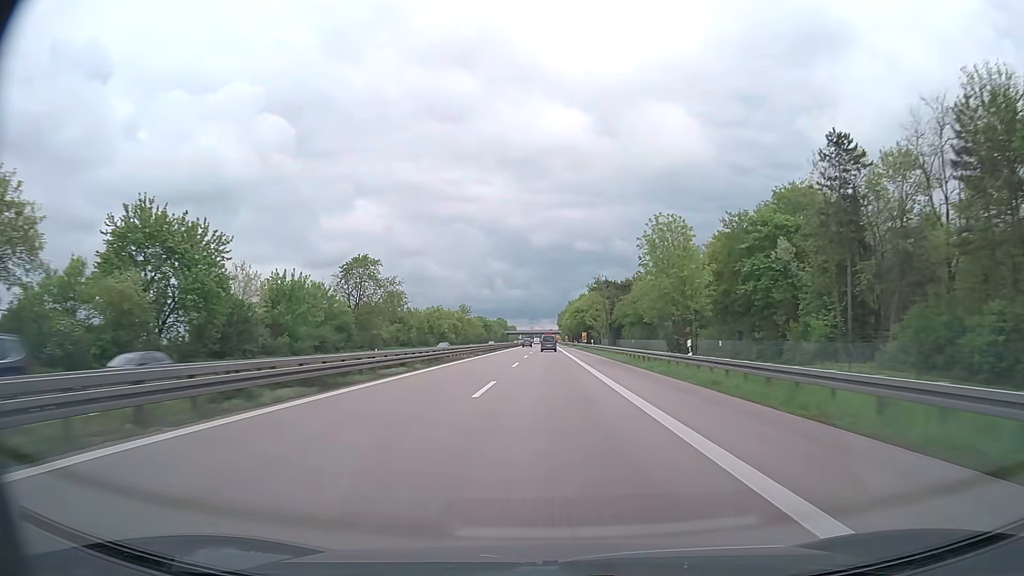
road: trunk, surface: asphalt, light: Day
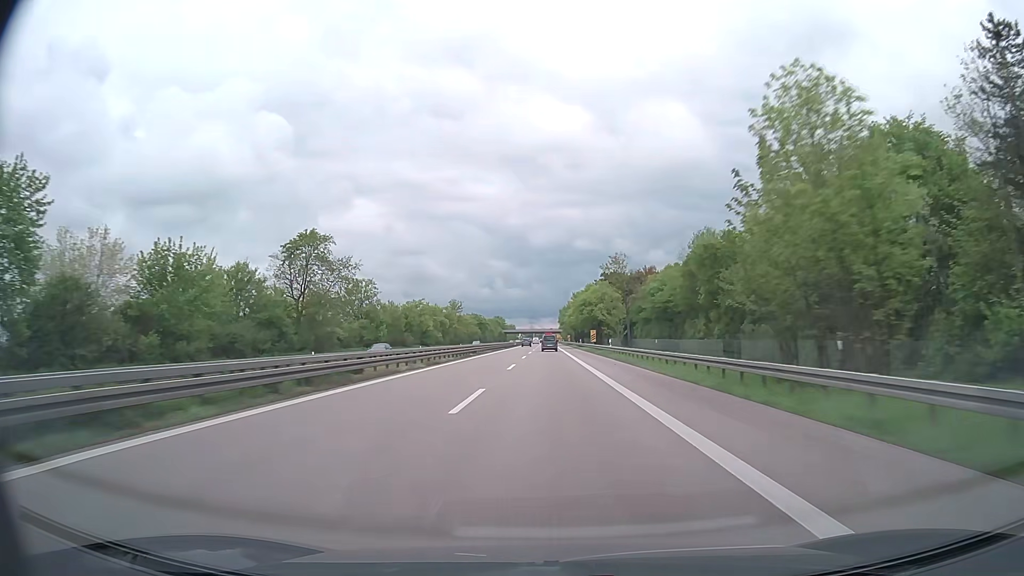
(-0.1, +21.8) m; 0°
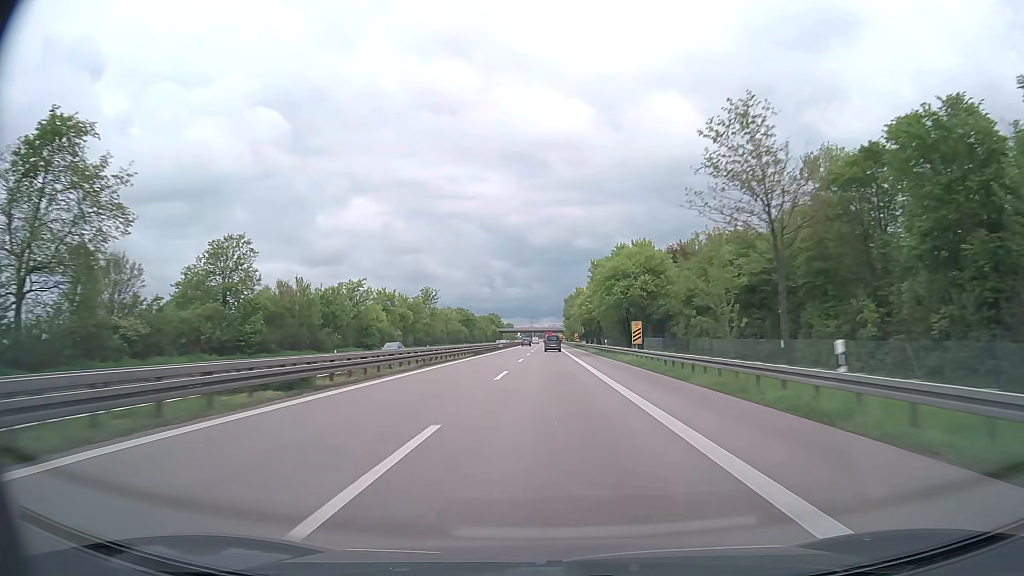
(0.0, +43.6) m; 0°
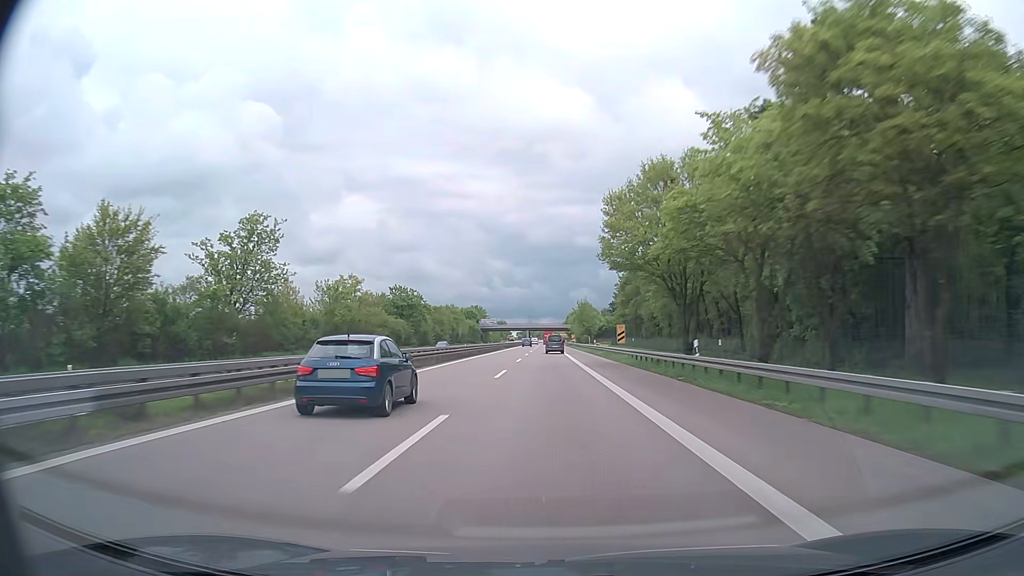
(+0.2, +88.7) m; 0°
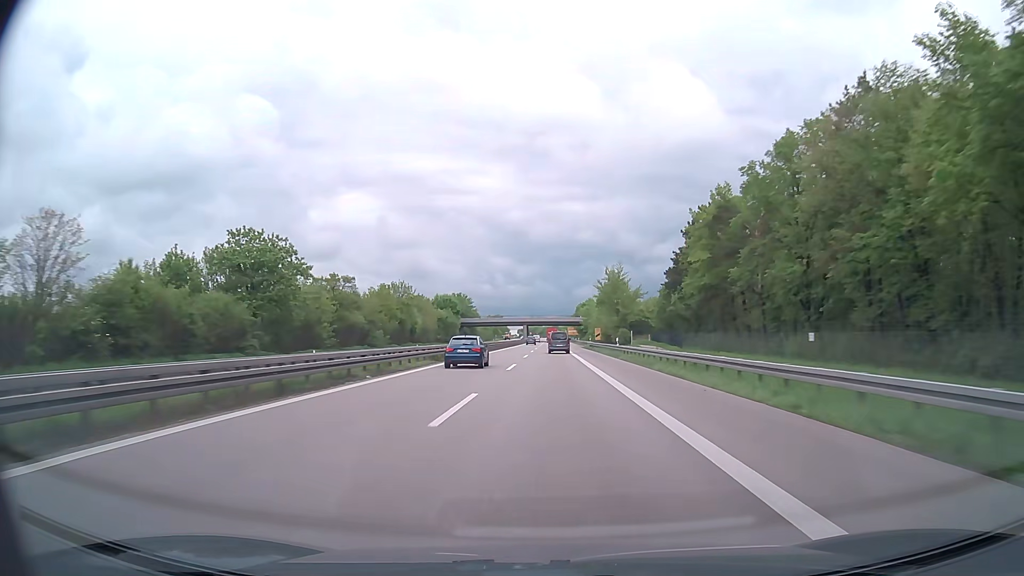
(-0.1, +67.7) m; 0°
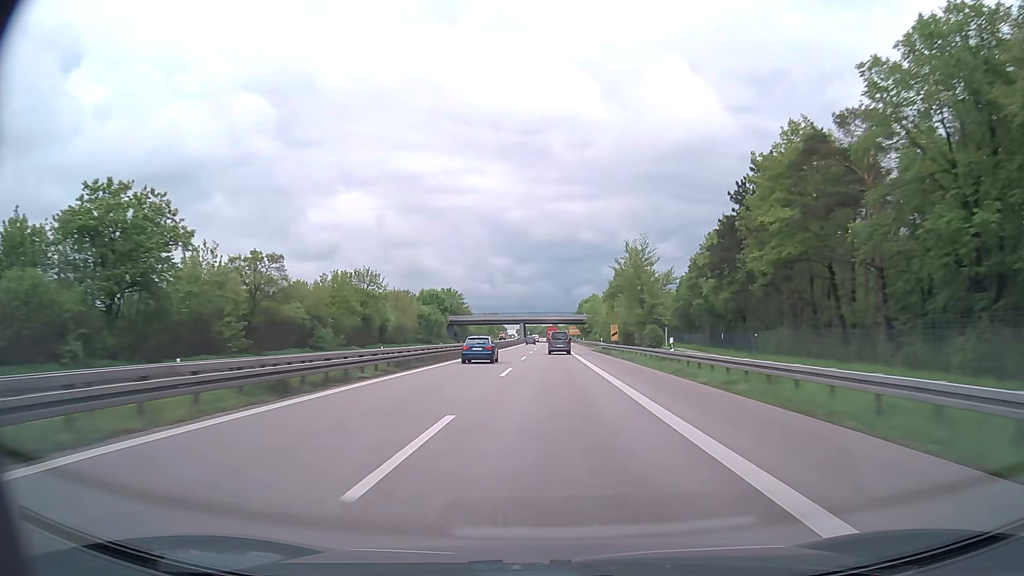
(0.0, +22.5) m; 0°
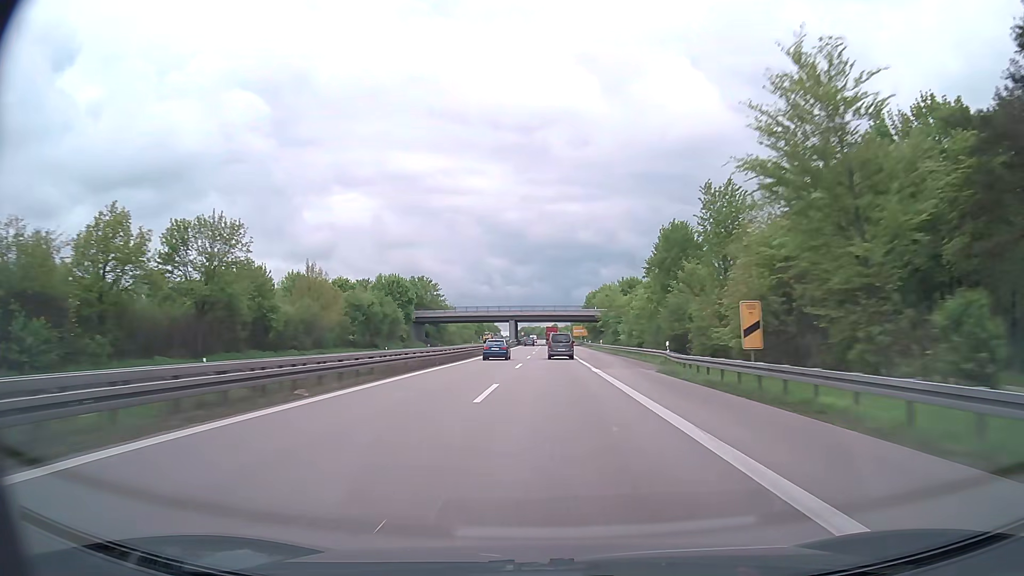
(0.0, +45.0) m; 0°
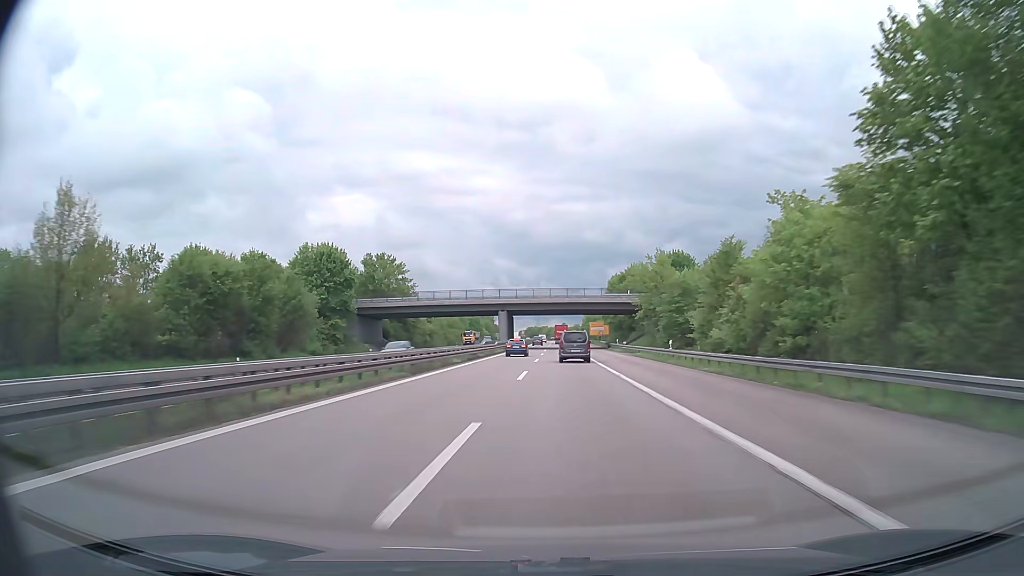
(-0.2, +45.7) m; -1°
(0, +10) (0, +20) (0, +30) (0, +40) (0, +50) (-1, +60) (-1, +70) (-1, +80) (-1, +90) (-1, +100) m
